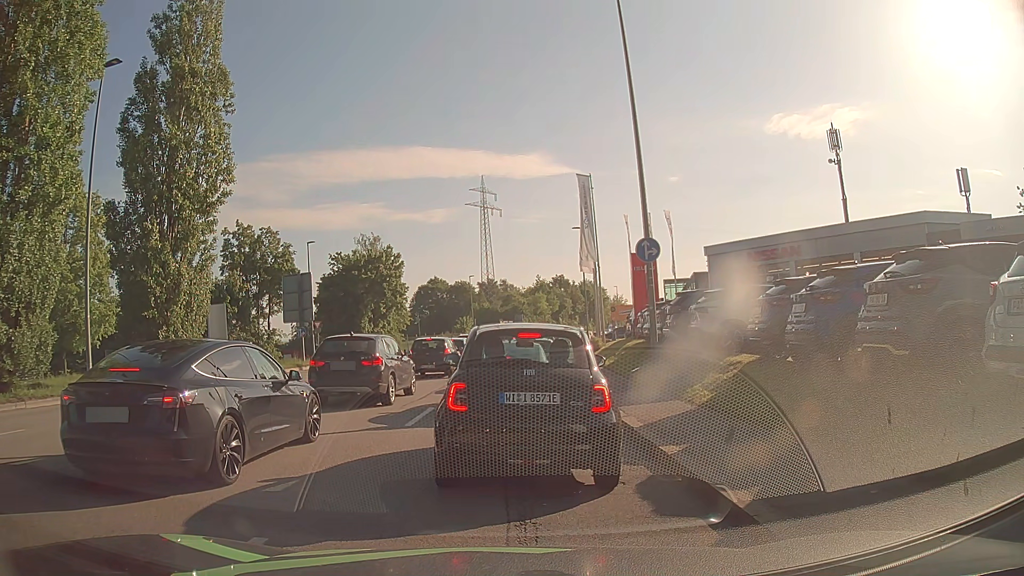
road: tertiary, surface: asphalt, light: Day
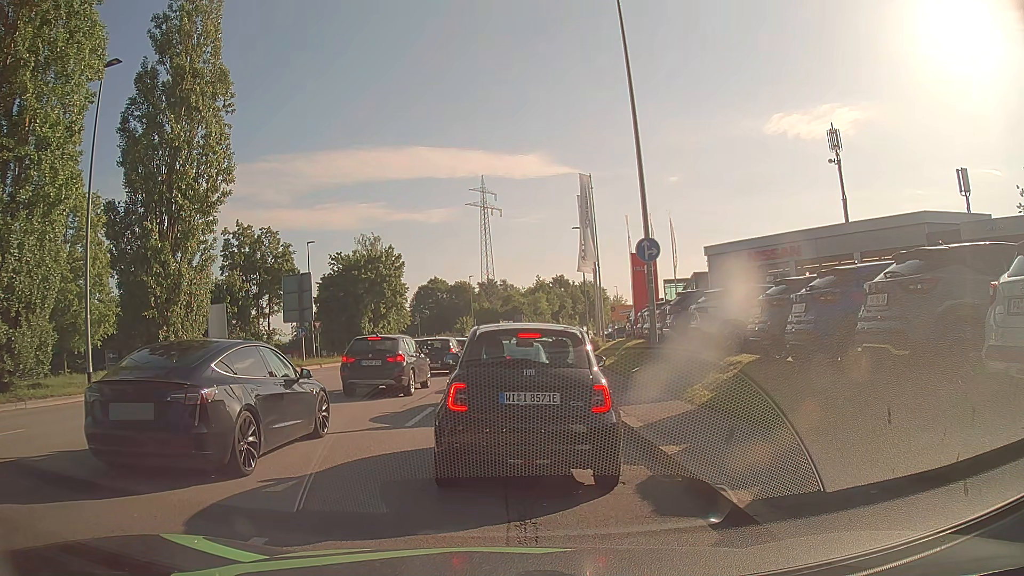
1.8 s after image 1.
(0.0, 0.0) m; 0°
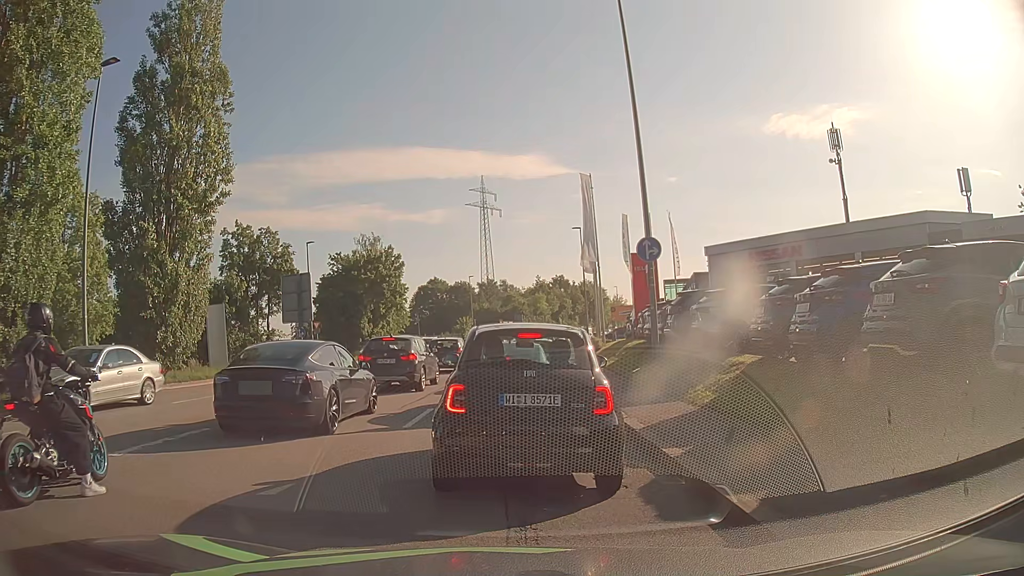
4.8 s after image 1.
(0.0, +0.1) m; 0°
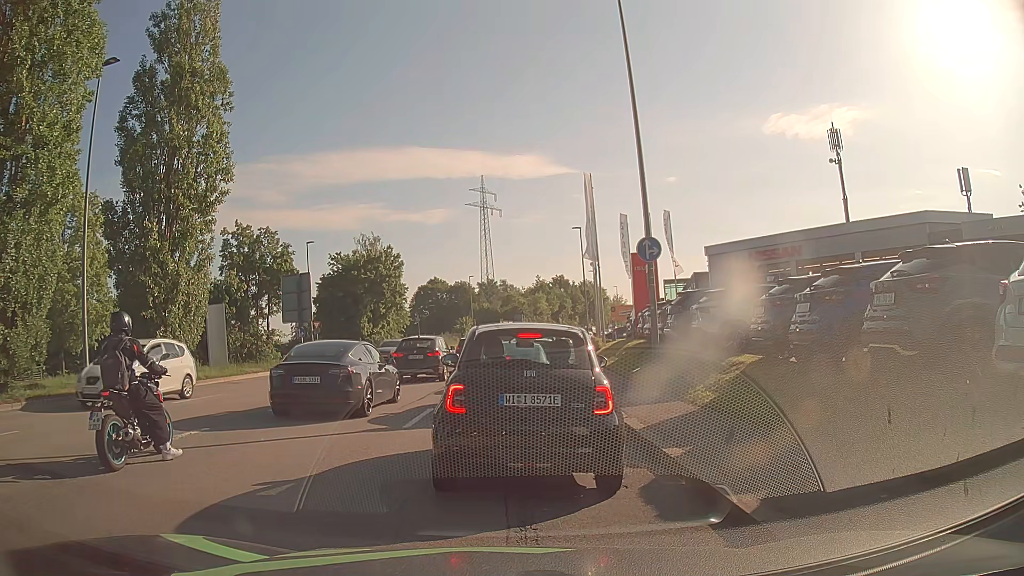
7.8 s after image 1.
(0.0, +0.1) m; 0°
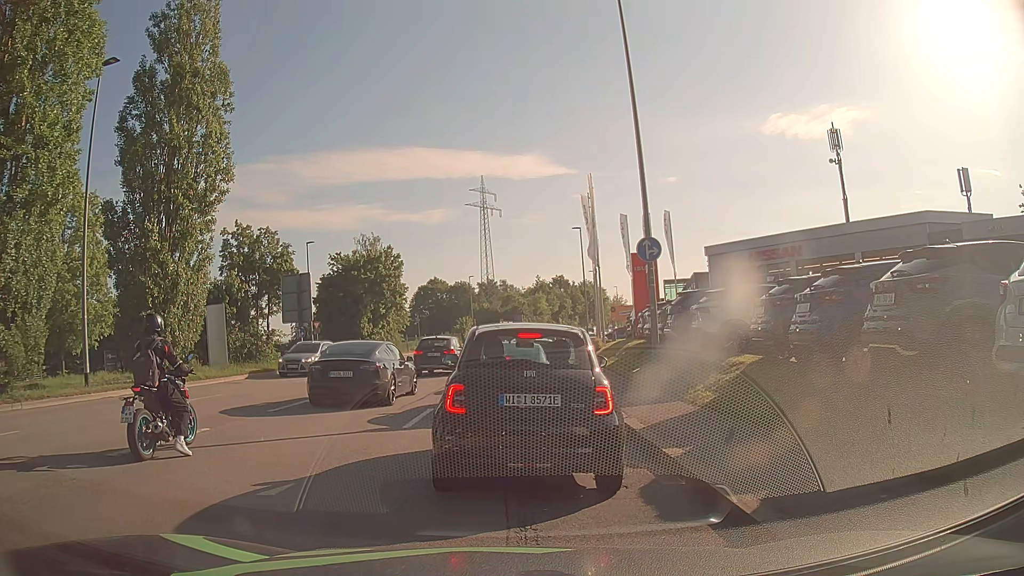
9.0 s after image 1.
(0.0, 0.0) m; 0°
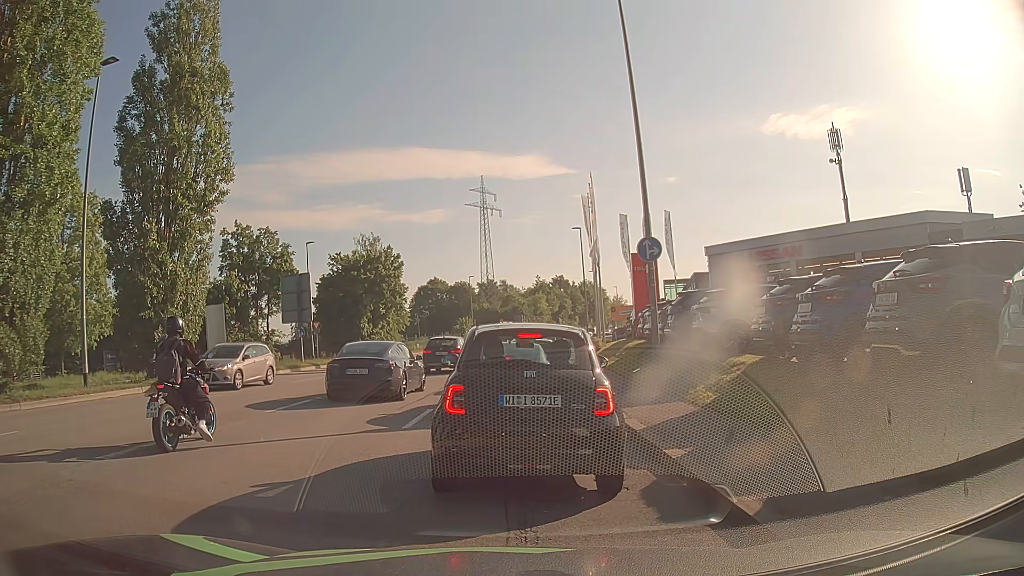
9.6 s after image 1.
(0.0, 0.0) m; 0°
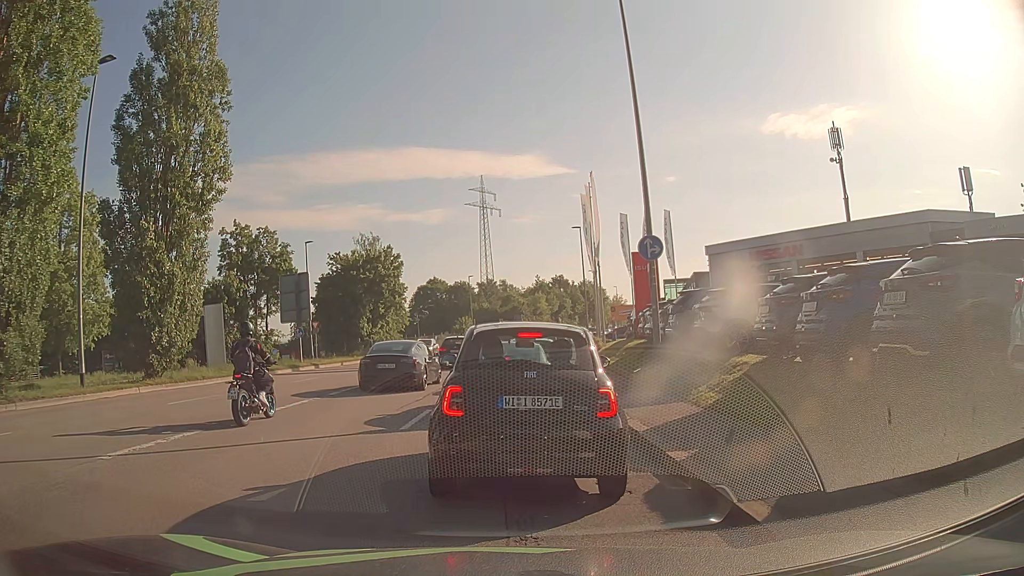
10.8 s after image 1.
(0.0, +0.2) m; 0°
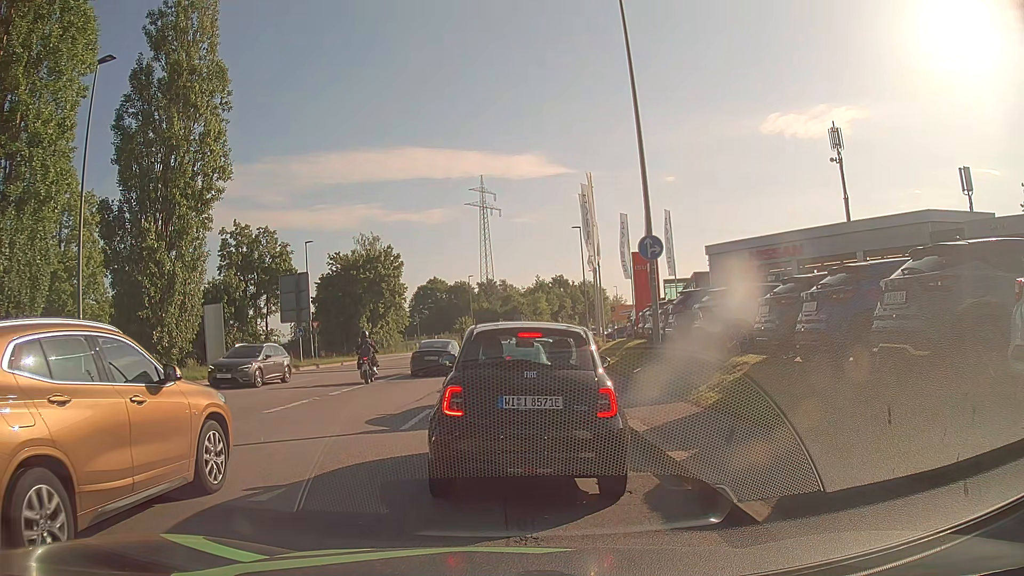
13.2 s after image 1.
(0.0, +0.1) m; 0°
